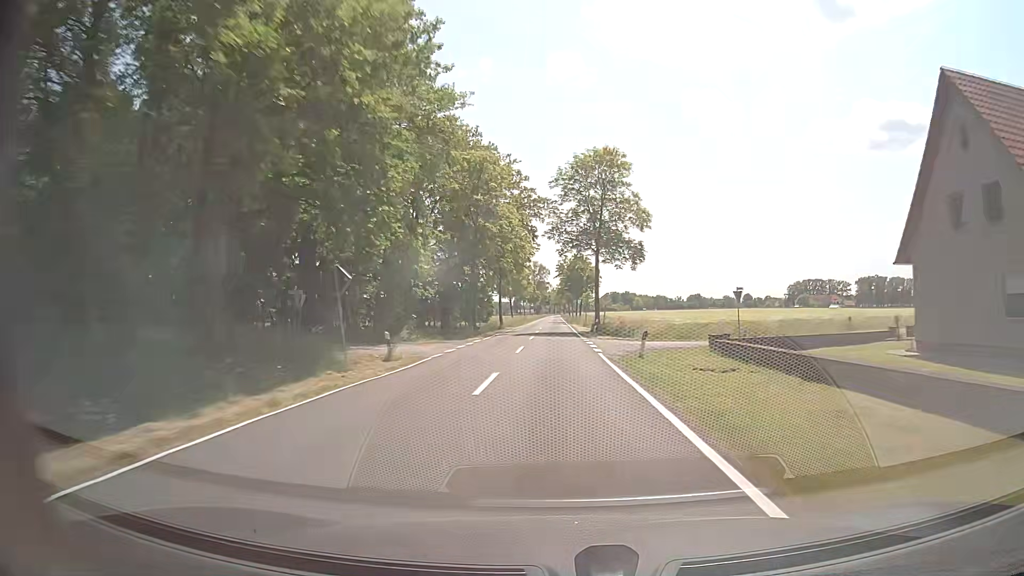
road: tertiary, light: Day
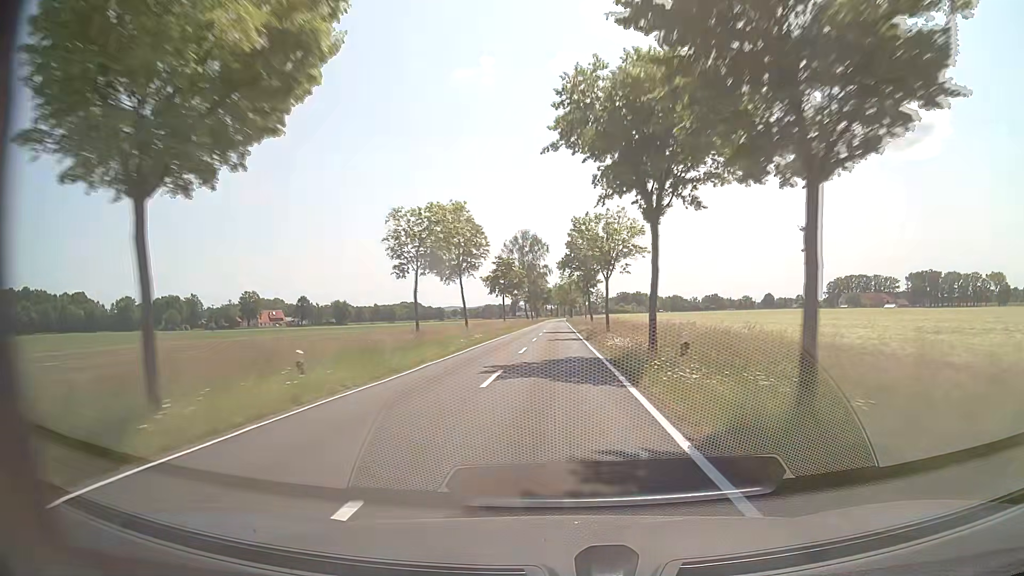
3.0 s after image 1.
(+0.3, +82.2) m; 0°
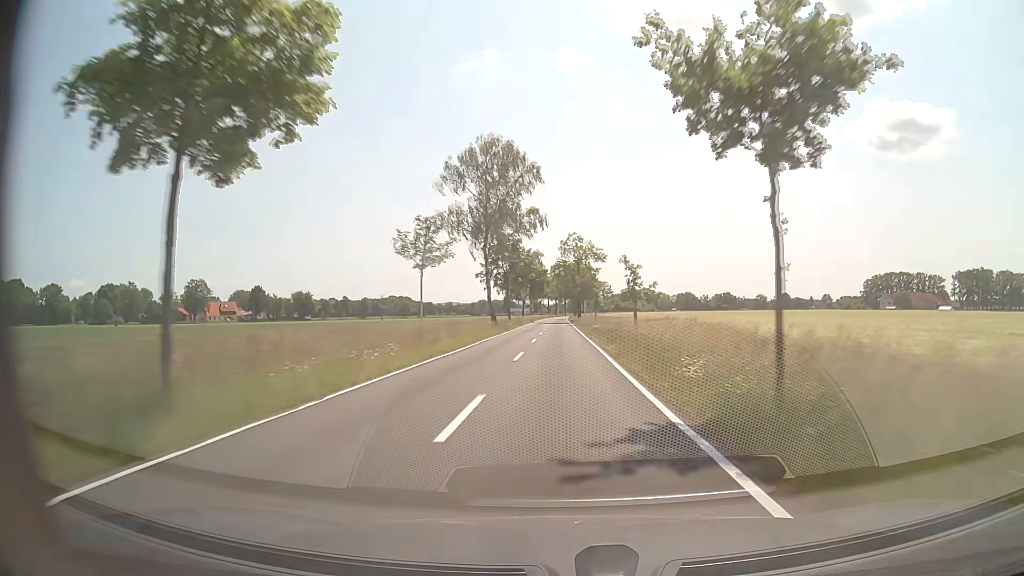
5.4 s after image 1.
(0.0, +65.8) m; 0°
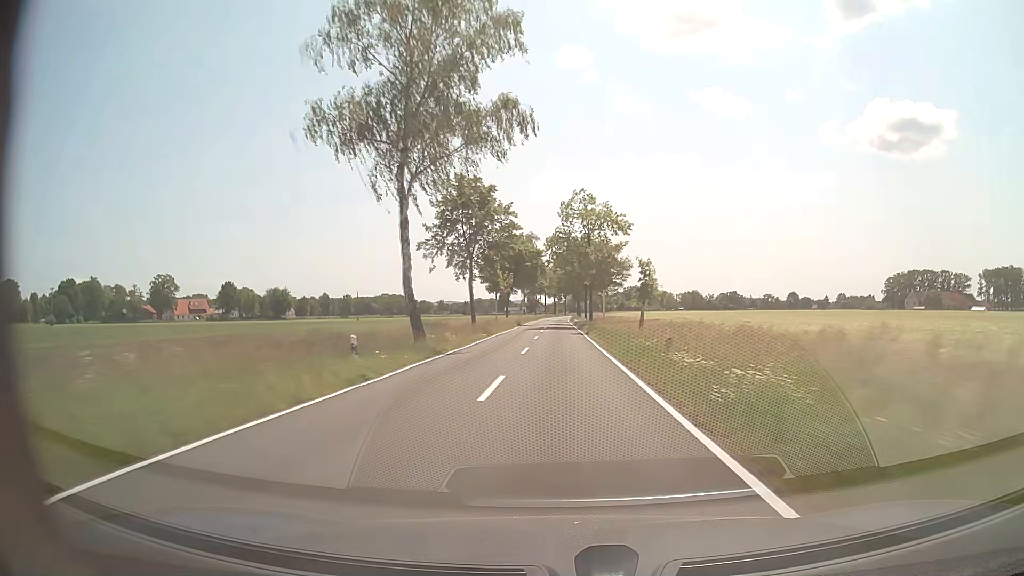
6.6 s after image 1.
(0.0, +32.9) m; 0°
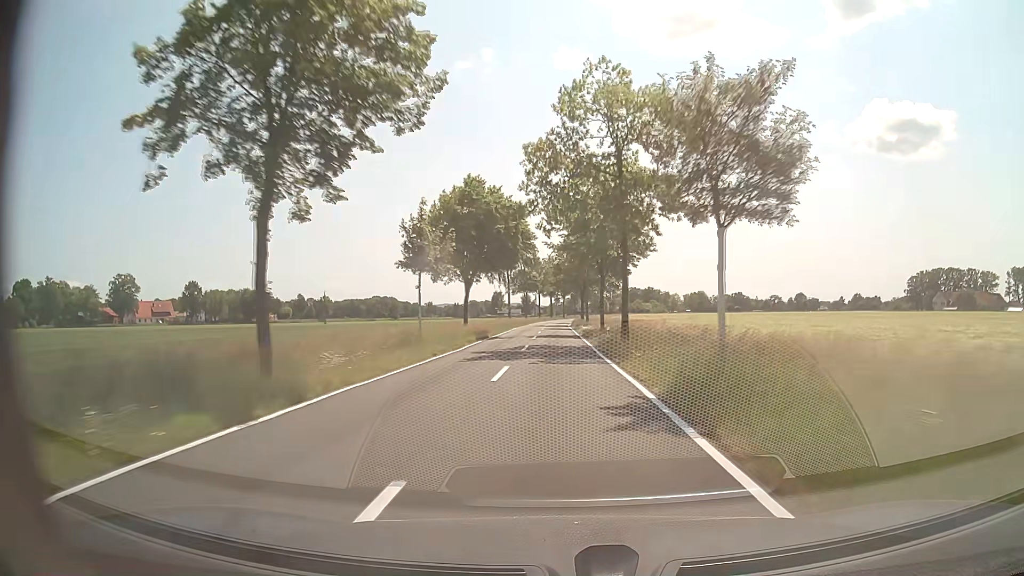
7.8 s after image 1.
(+0.1, +32.9) m; 0°
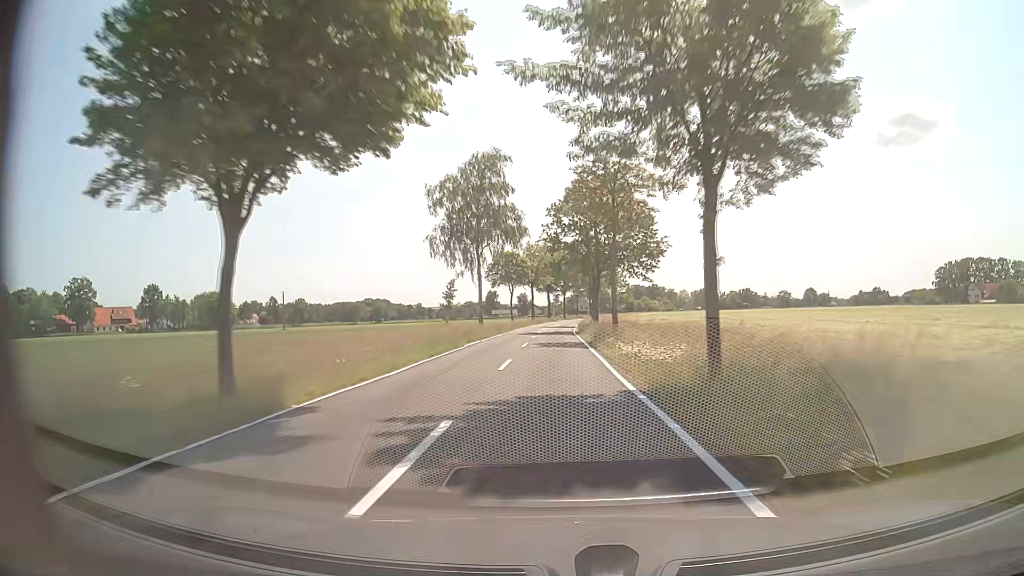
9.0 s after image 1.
(-0.1, +32.9) m; 0°
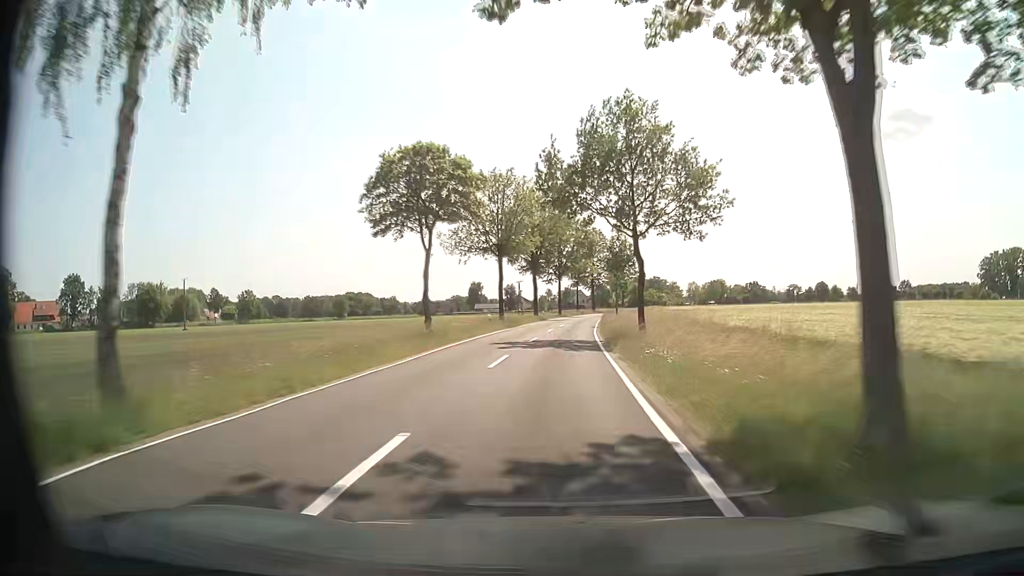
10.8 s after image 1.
(0.0, +49.3) m; 0°
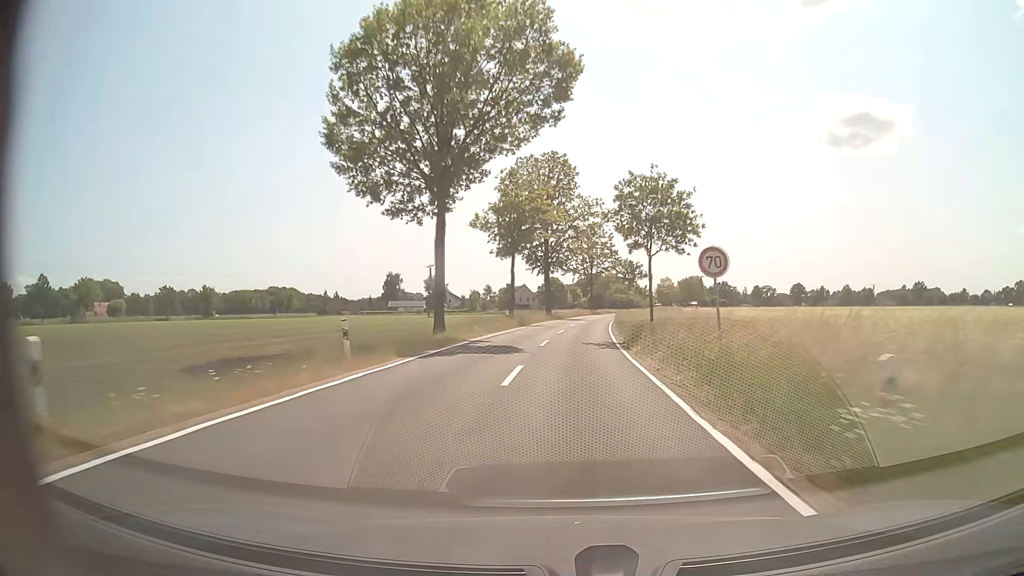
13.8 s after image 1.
(+2.8, +74.7) m; +5°
(0, +10) (0, +20) (+1, +30) (+1, +40) (+2, +50) (+3, +60) (+4, +70) (+5, +80) (+7, +90) (+8, +100) m
